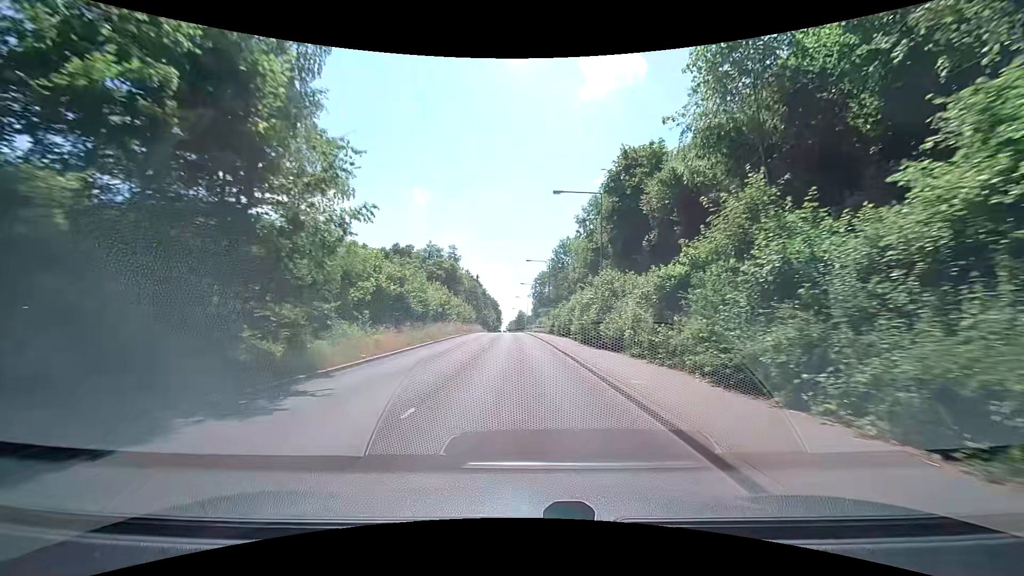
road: tertiary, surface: asphalt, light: Day
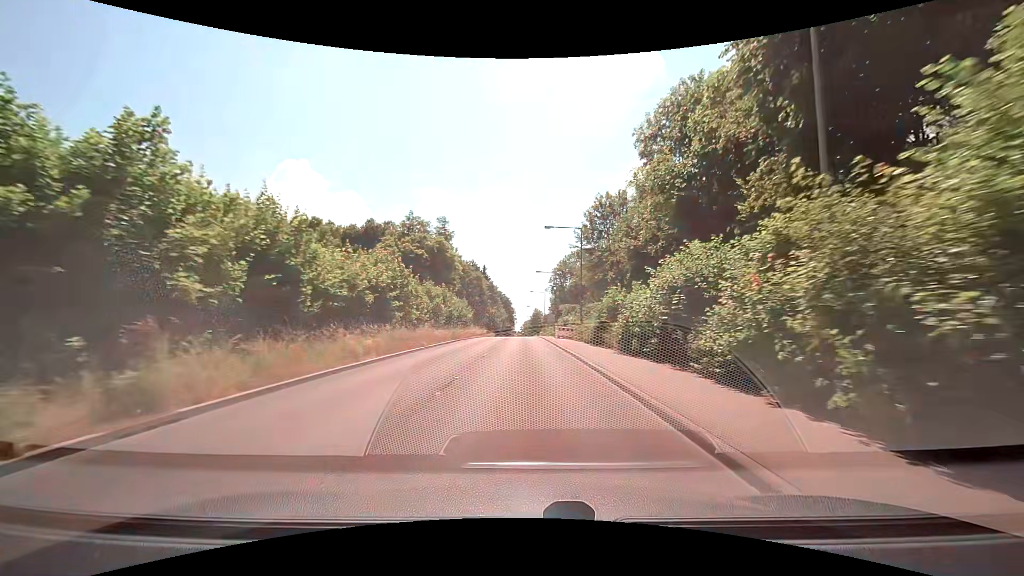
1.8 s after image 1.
(-0.4, +25.1) m; -2°
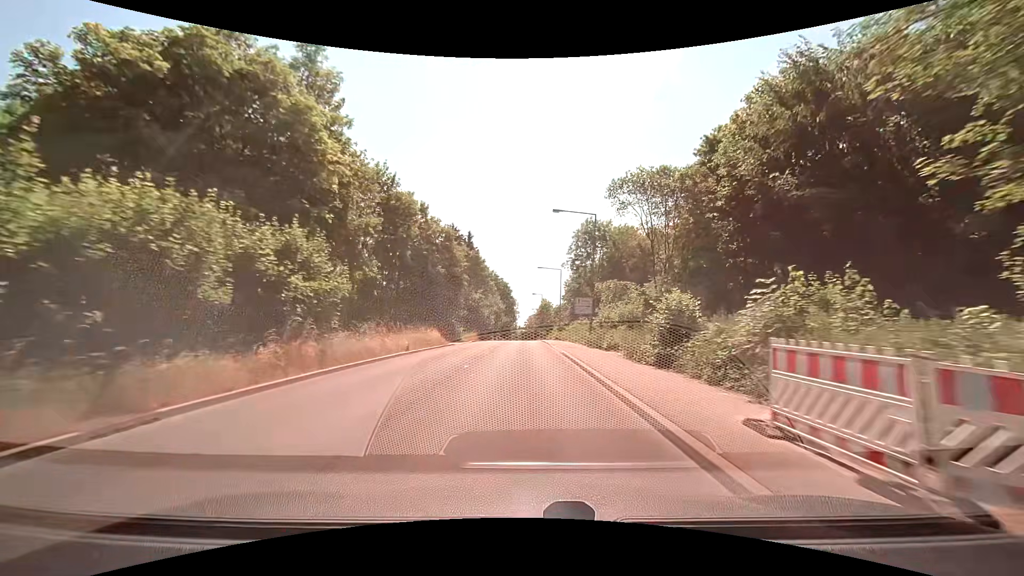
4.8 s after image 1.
(-0.3, +41.8) m; -1°
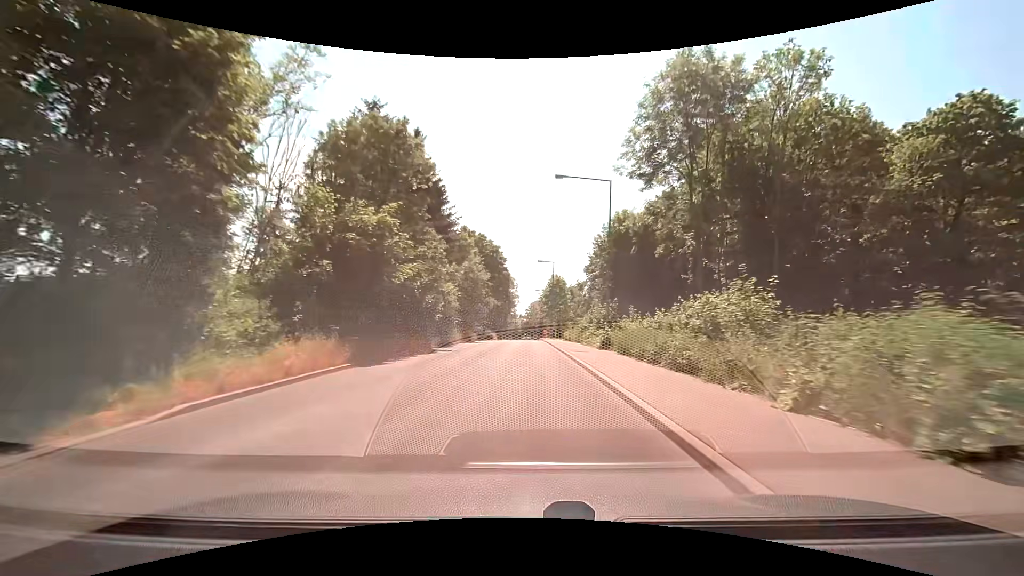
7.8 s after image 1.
(0.0, +42.2) m; 0°
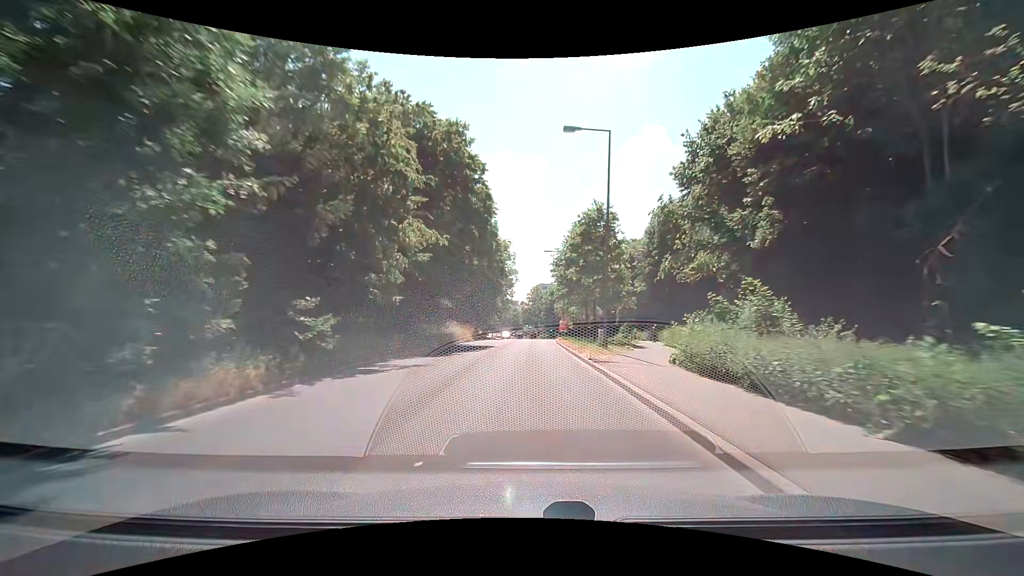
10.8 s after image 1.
(-0.1, +42.7) m; 0°
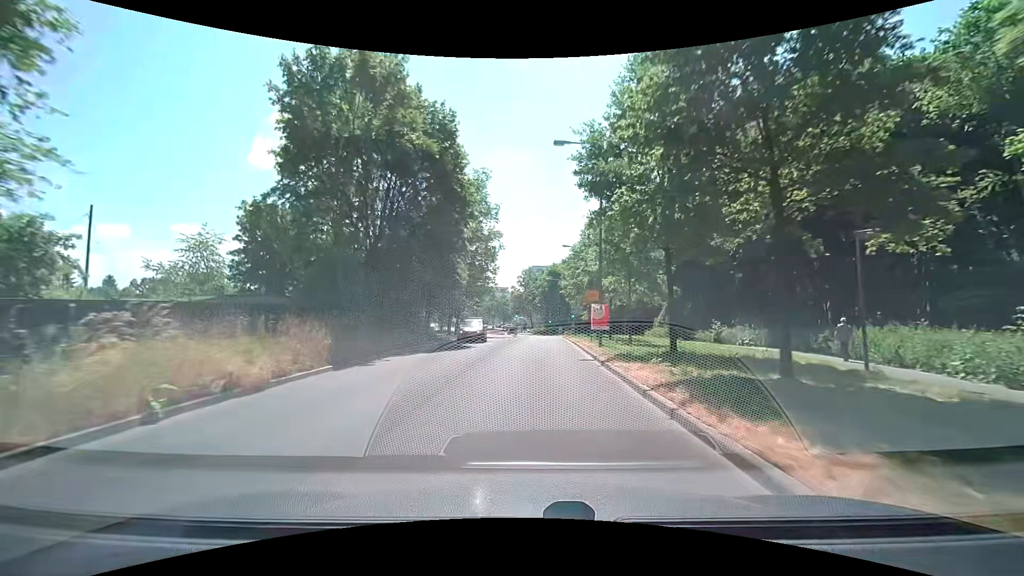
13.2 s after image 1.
(0.0, +33.0) m; +1°
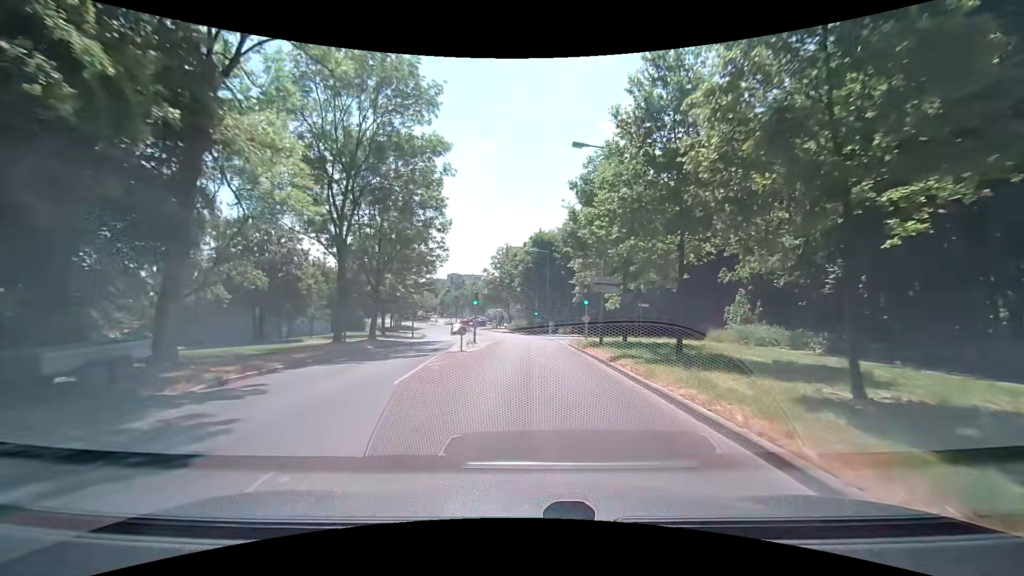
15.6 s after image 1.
(+0.5, +30.7) m; +2°
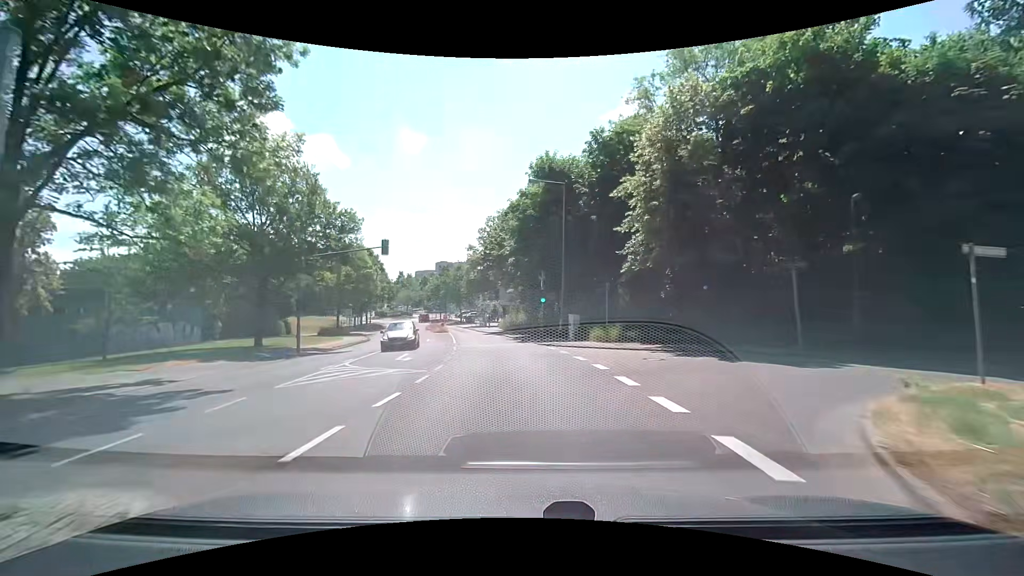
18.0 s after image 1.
(+0.1, +28.9) m; 0°
(0, +10) (-1, +20) (-3, +30) (-4, +40) (-6, +50) (-8, +59) (-11, +69) (-13, +79) (-16, +88) (-20, +98) m
